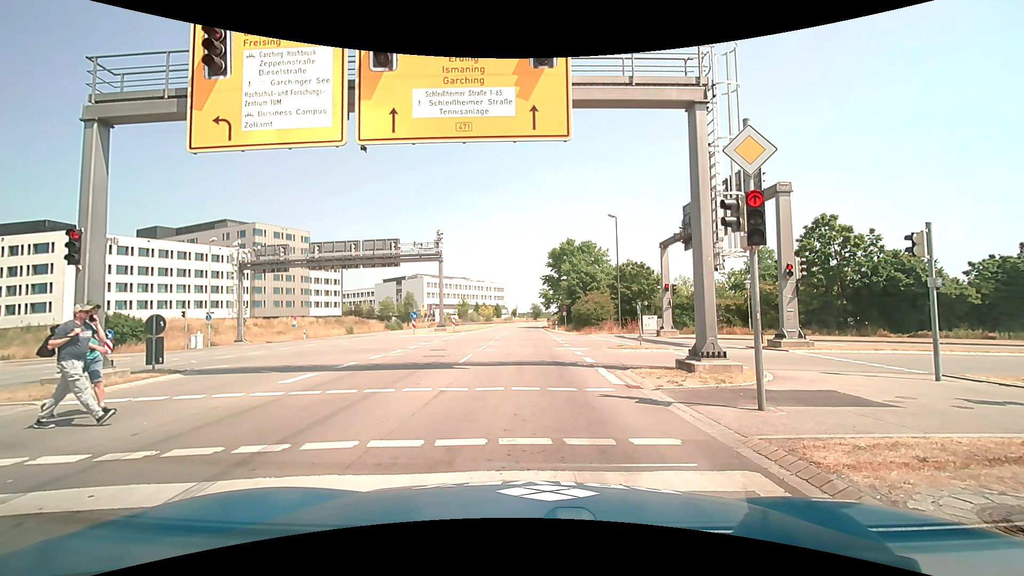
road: primary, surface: asphalt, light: Day
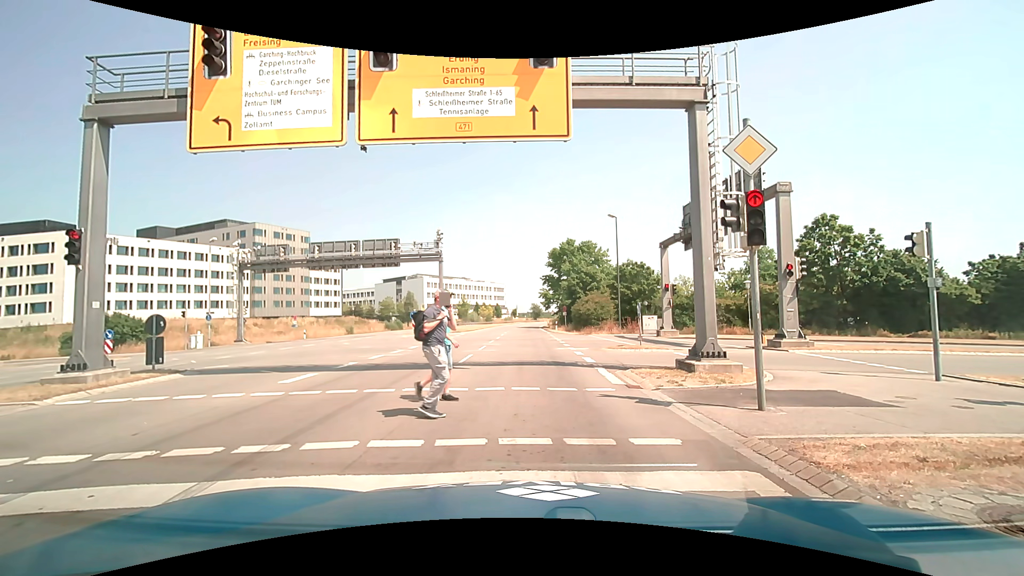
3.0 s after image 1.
(0.0, 0.0) m; 0°
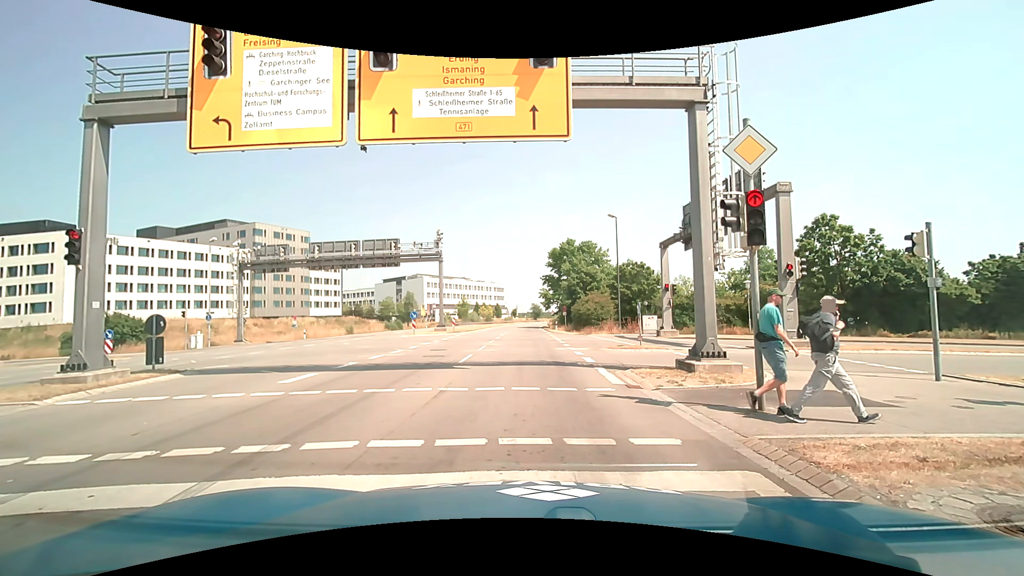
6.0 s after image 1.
(0.0, 0.0) m; 0°
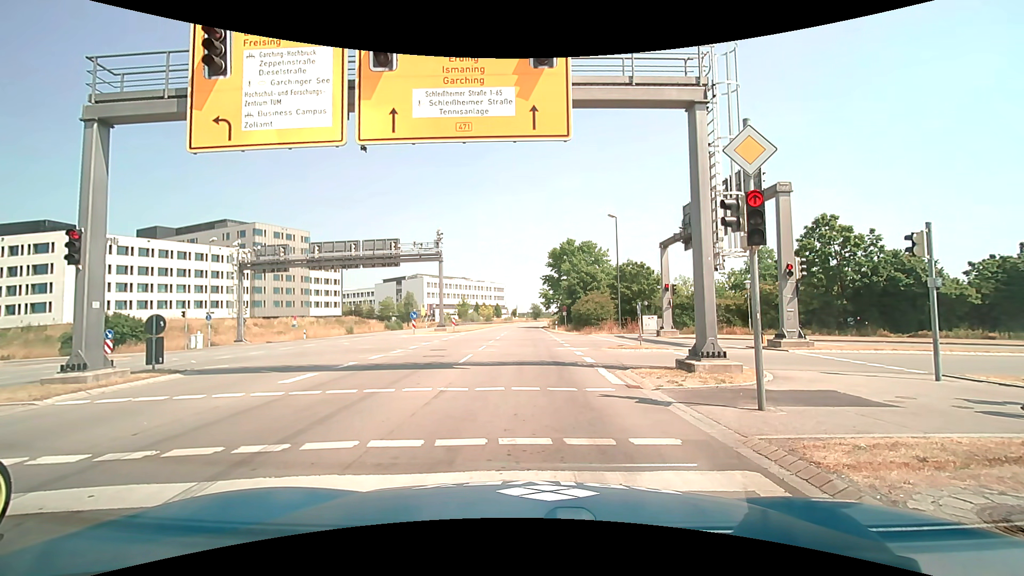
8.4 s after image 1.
(0.0, 0.0) m; 0°
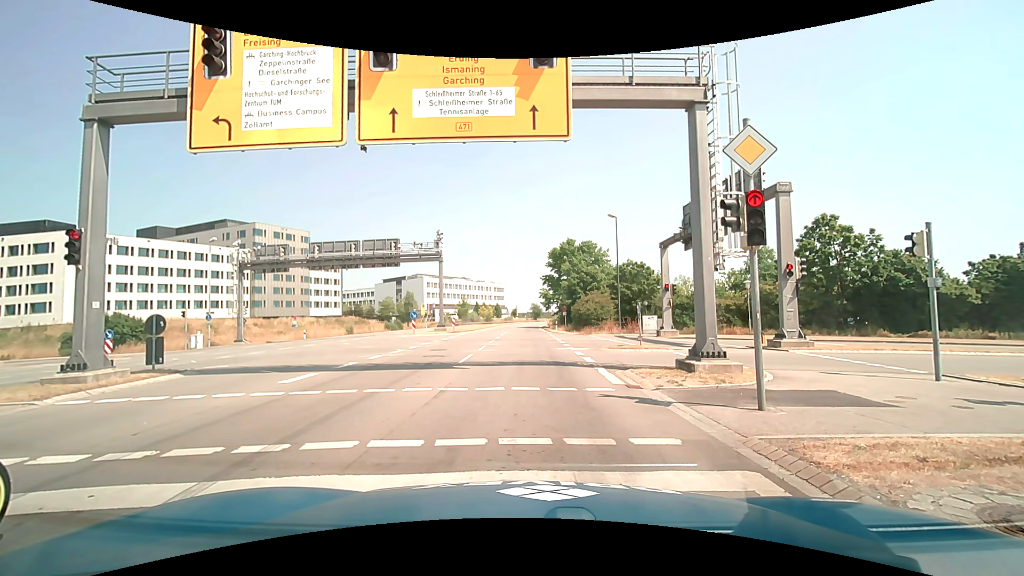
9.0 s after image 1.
(0.0, 0.0) m; 0°
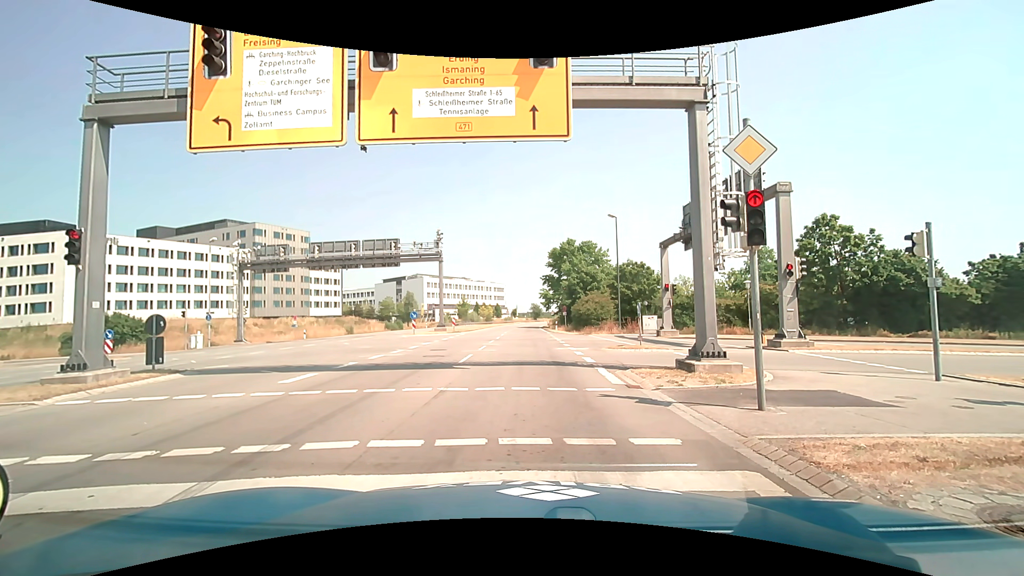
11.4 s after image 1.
(0.0, 0.0) m; 0°
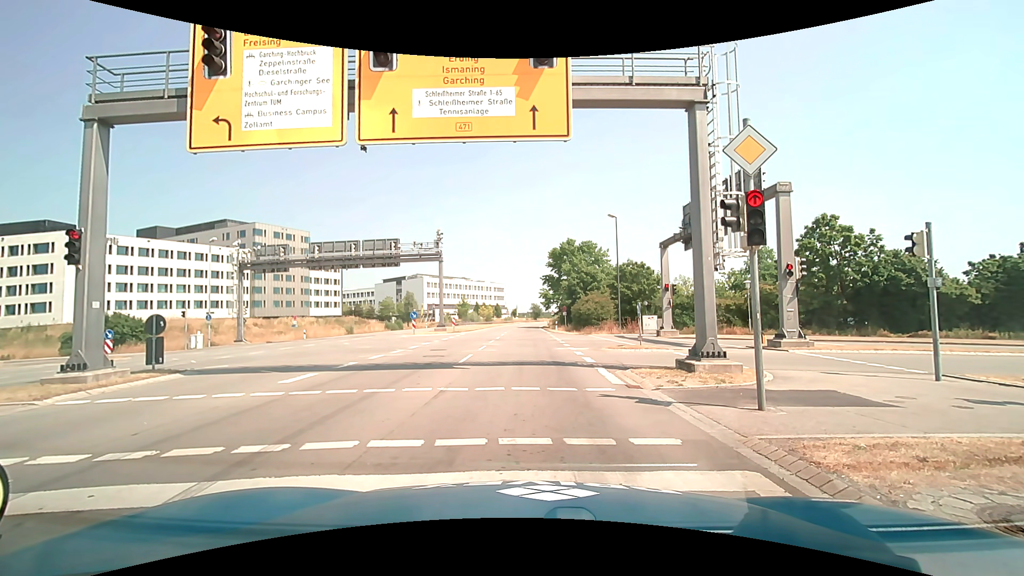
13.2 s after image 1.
(0.0, 0.0) m; 0°
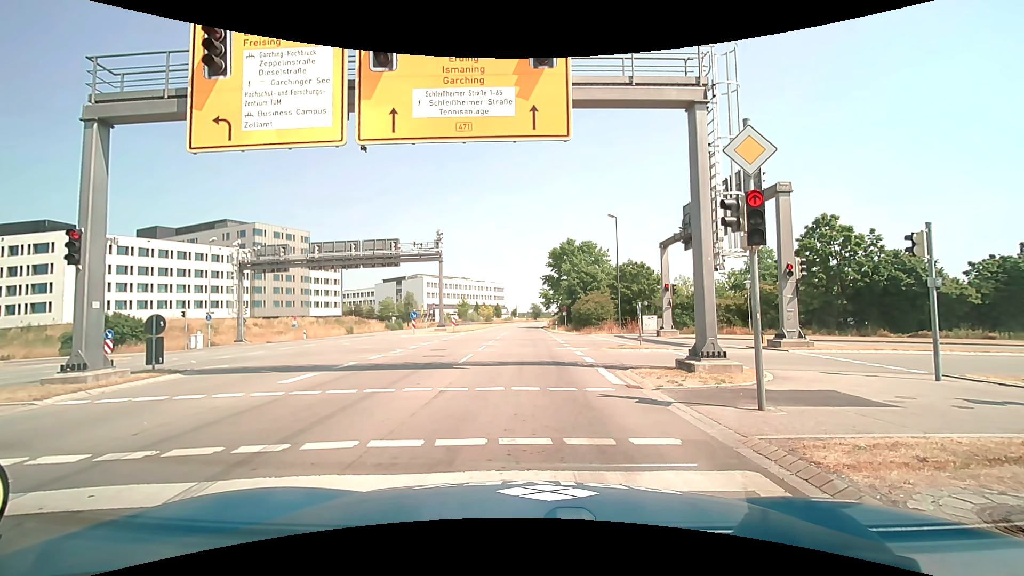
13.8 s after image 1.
(0.0, 0.0) m; 0°
